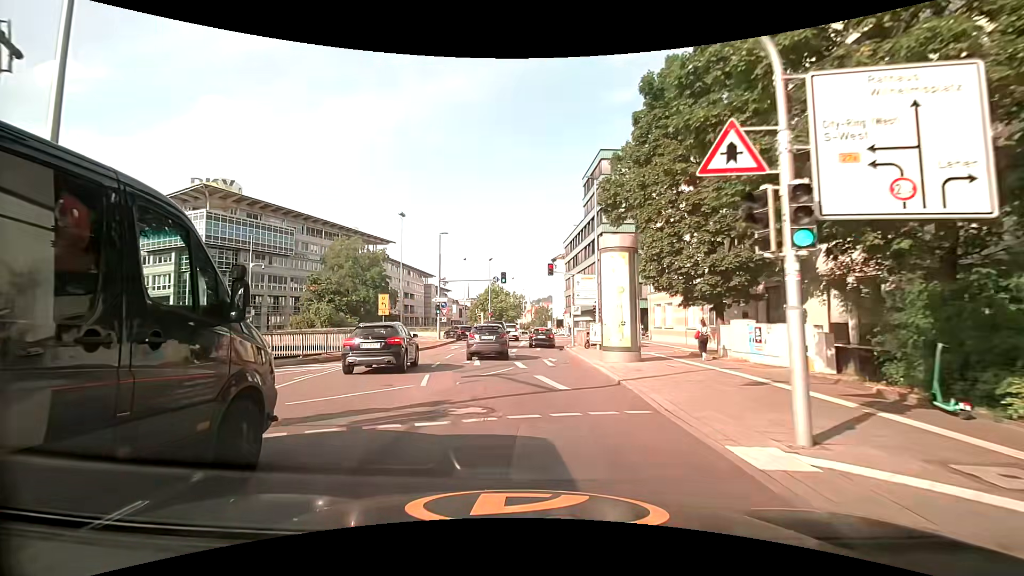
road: primary_link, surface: asphalt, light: Day
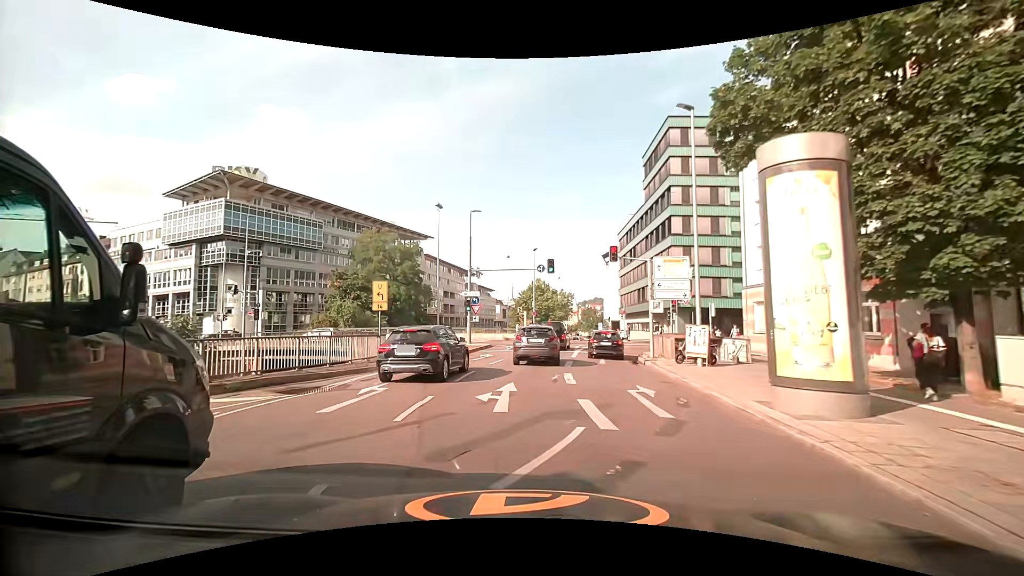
(-0.5, +9.7) m; -5°
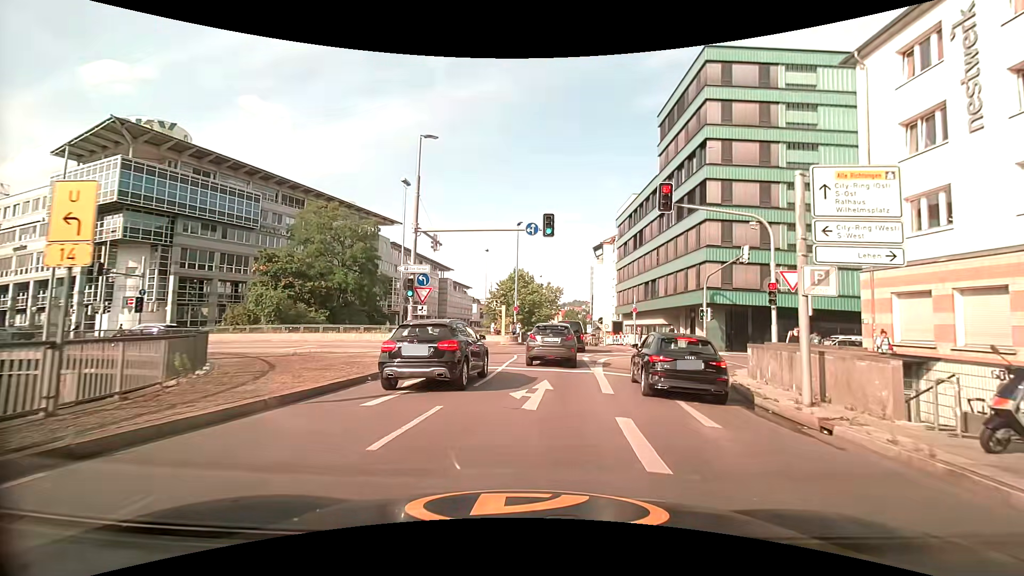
(-0.2, +14.1) m; +2°
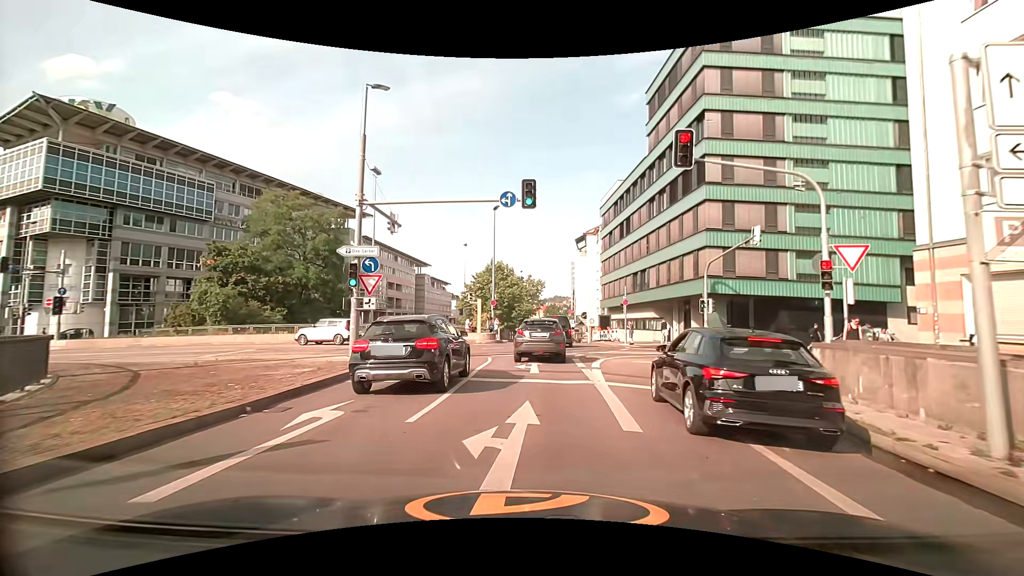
(+0.1, +4.5) m; +3°
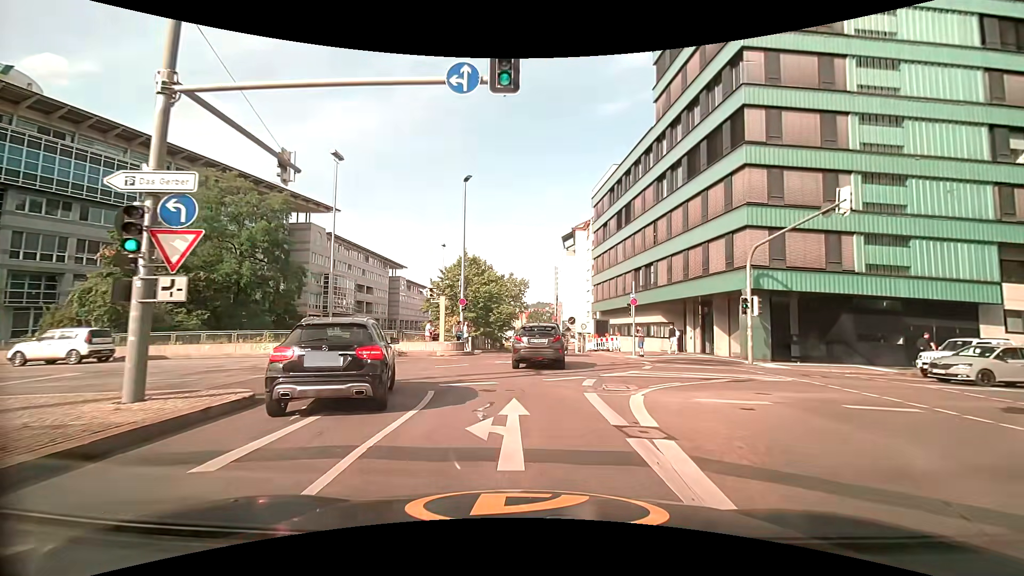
(-0.1, +8.8) m; +1°
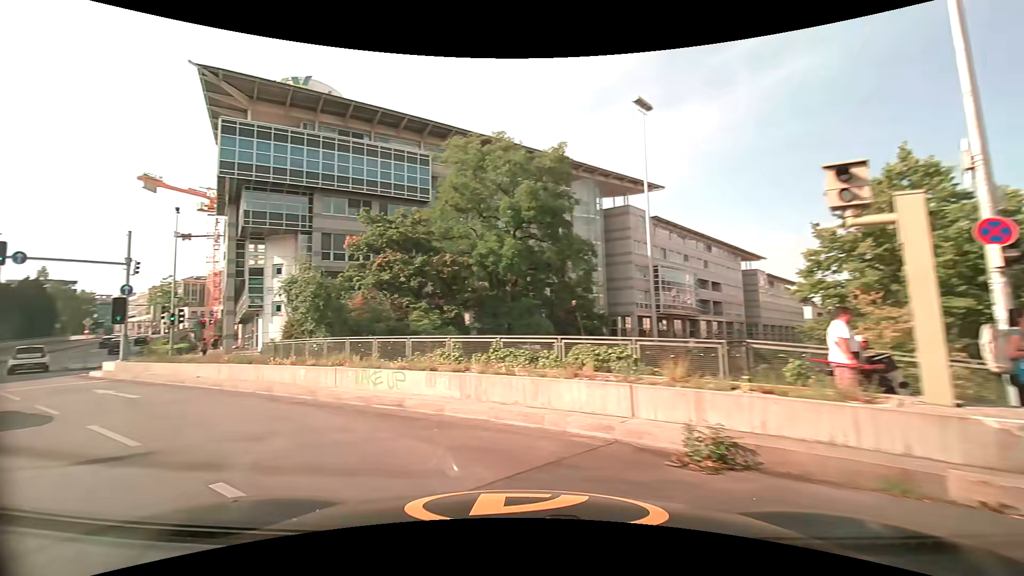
(-3.1, +19.5) m; -38°
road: primary
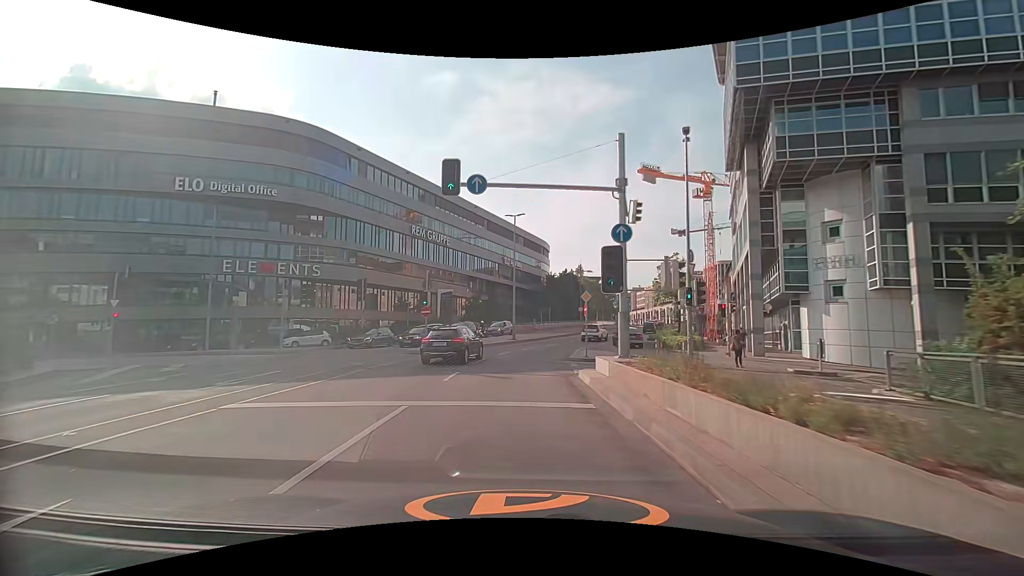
(-9.8, +14.3) m; -54°
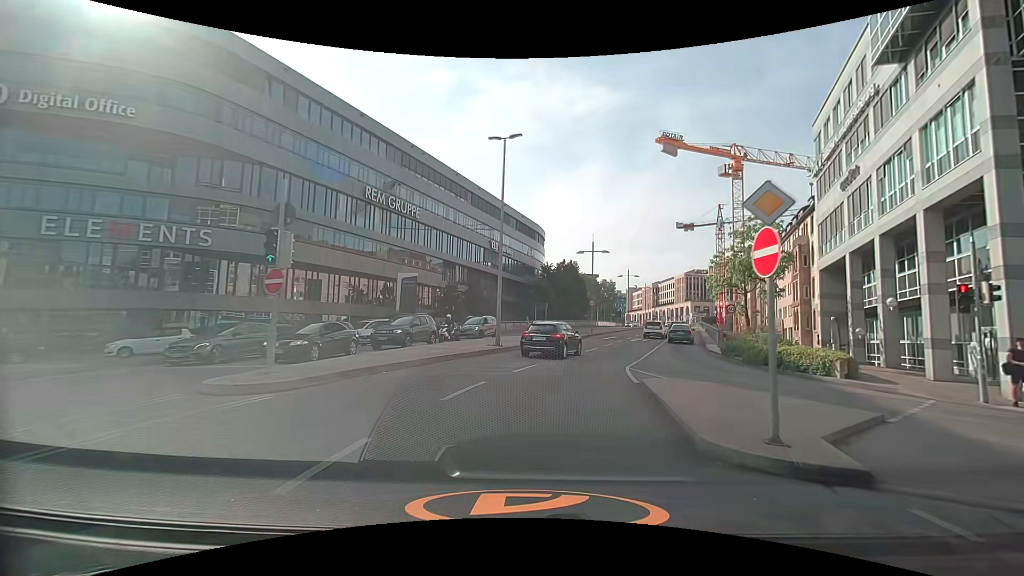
(-0.3, +17.3) m; +1°
(+1, +10) (+3, +20) (+5, +29) (+9, +39) (+12, +48) (+15, +58) (+19, +67) (+22, +77) (+25, +86) (+28, +96) m
